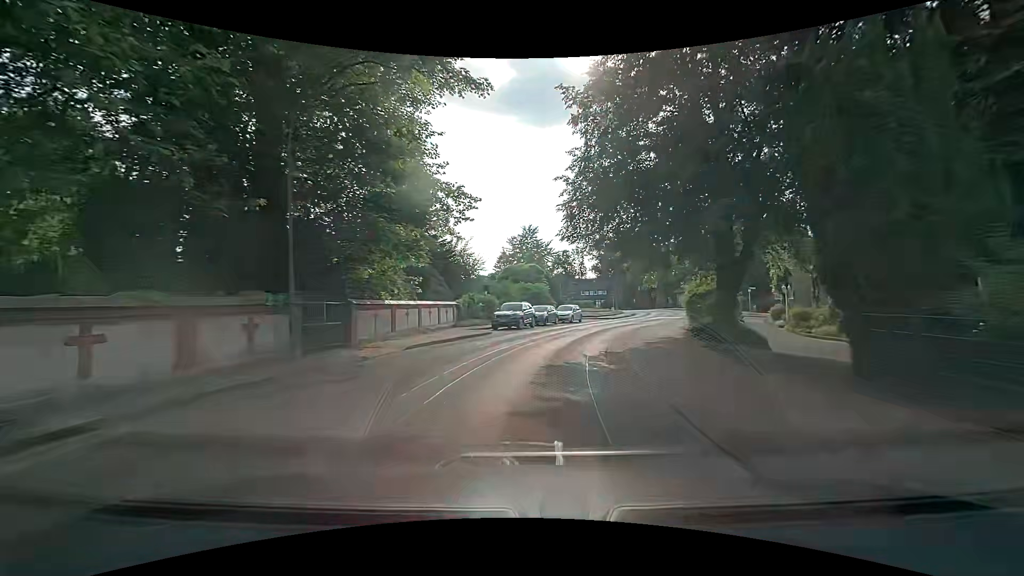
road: residential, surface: asphalt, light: Day
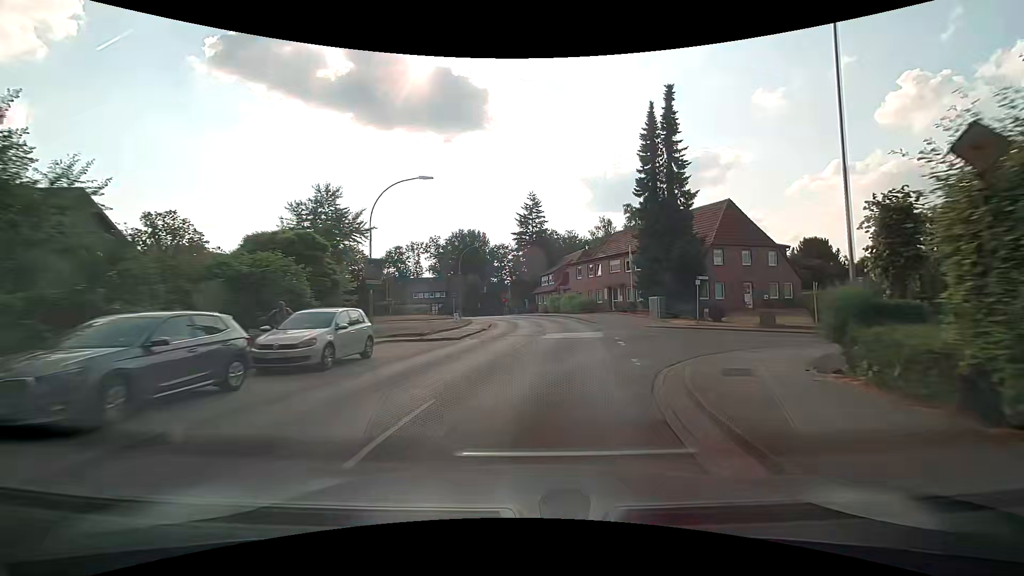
(+3.8, +28.5) m; +18°
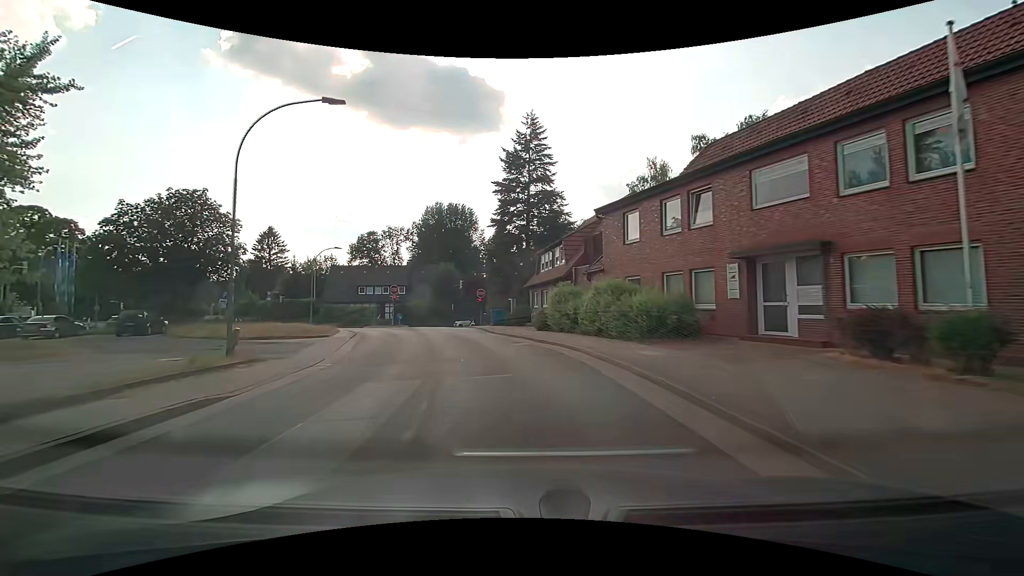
(+2.4, +35.7) m; -1°
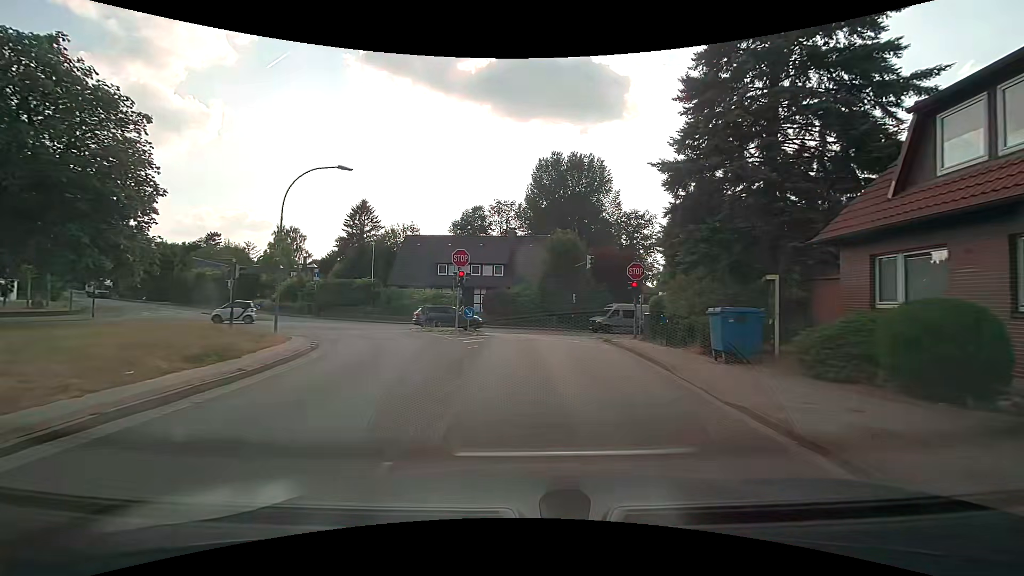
(-3.7, +26.3) m; -12°
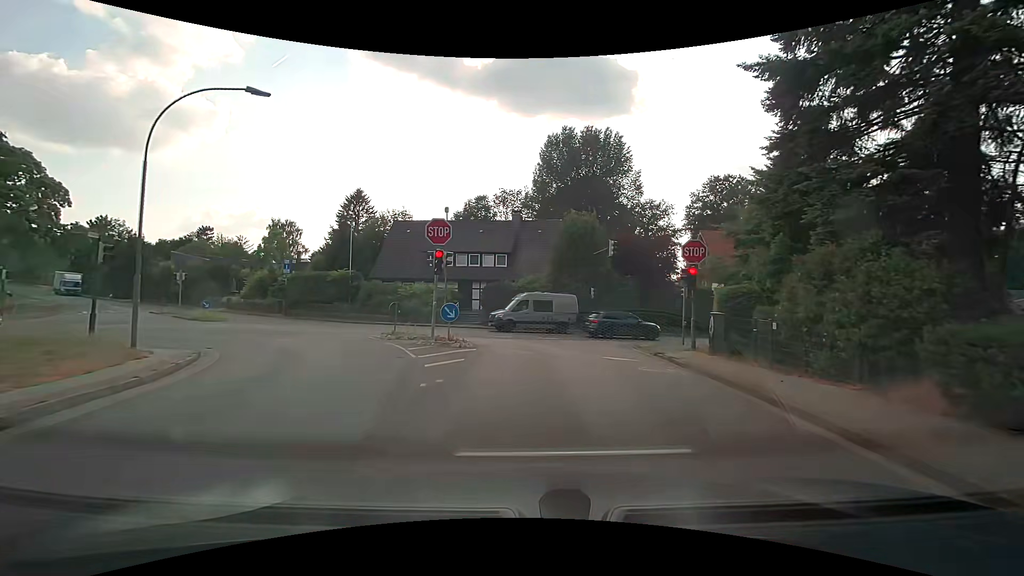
(-0.1, +8.0) m; -1°
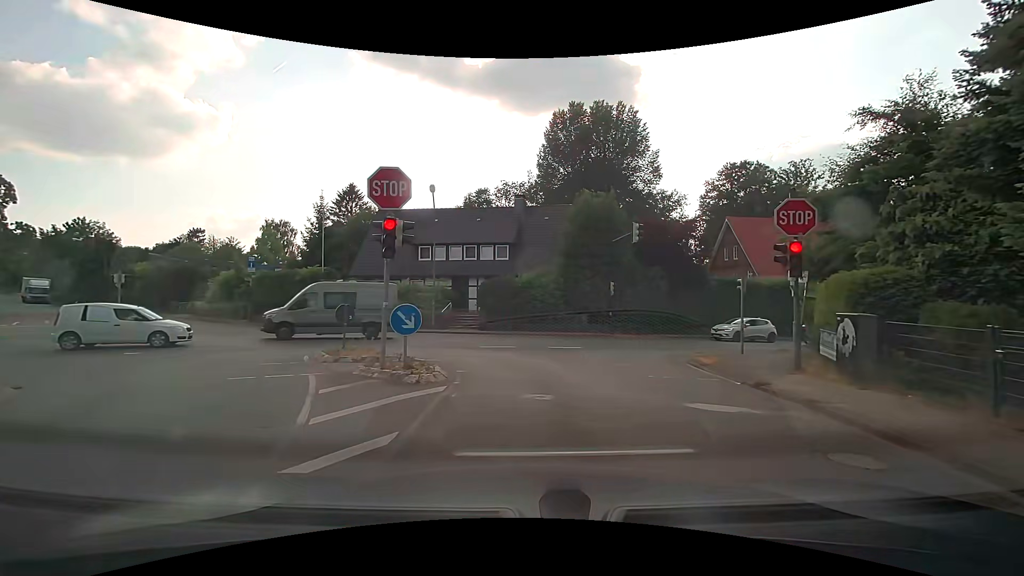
(0.0, +6.3) m; -1°
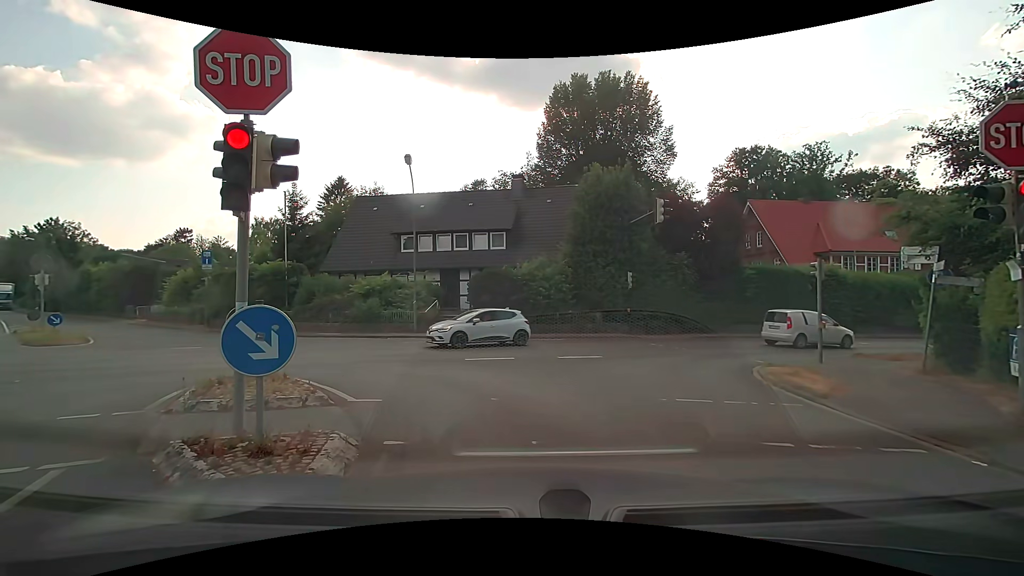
(+0.1, +4.9) m; +2°
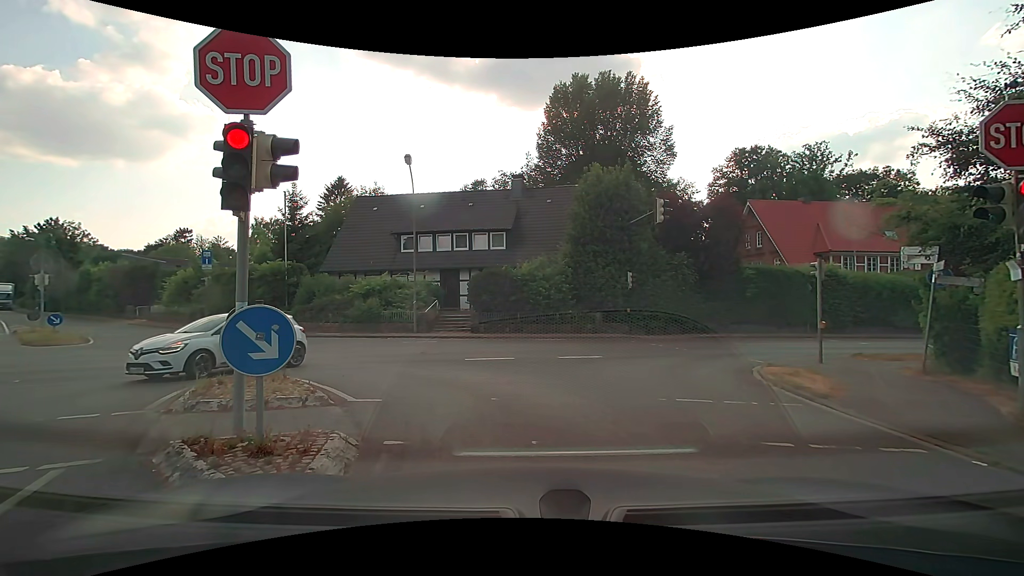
(0.0, 0.0) m; 0°
(-1, +10) (-9, +16) (-19, +16) (-28, +13) (-38, +9) (-47, +6) (-56, +2) (-66, -1) (-75, -5) (-85, -8) m
